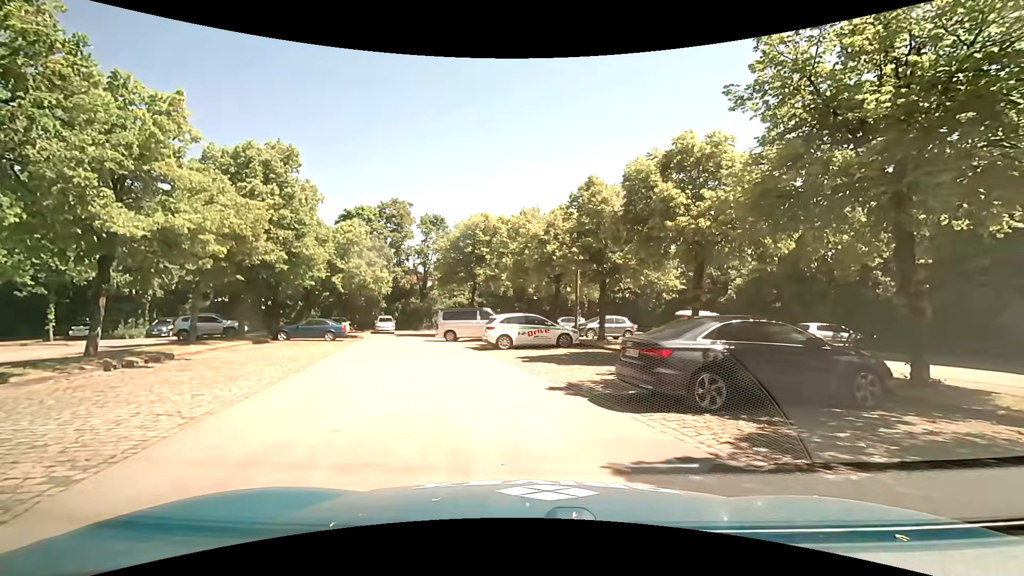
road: residential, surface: asphalt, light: Day
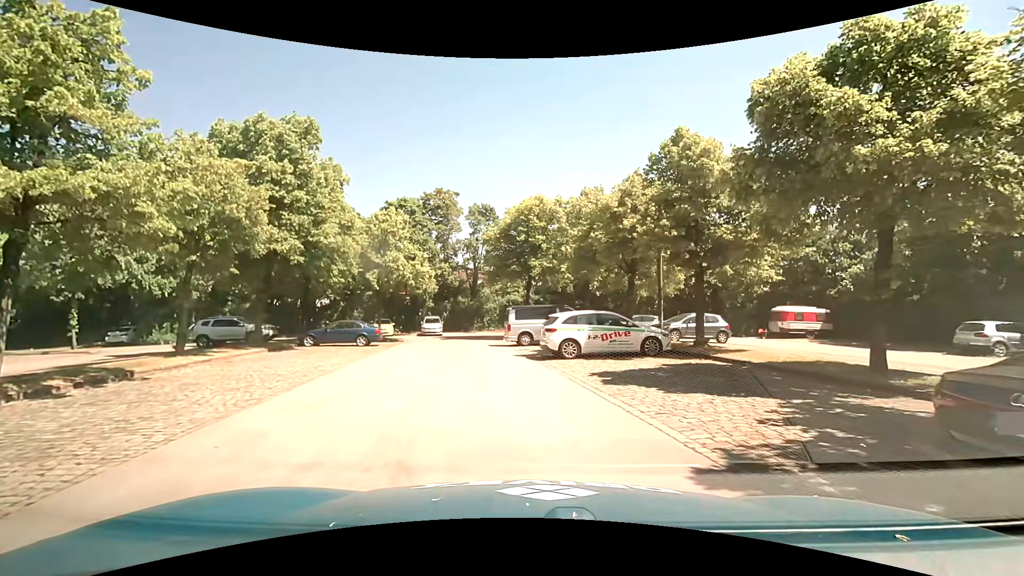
(-0.4, +5.4) m; -7°
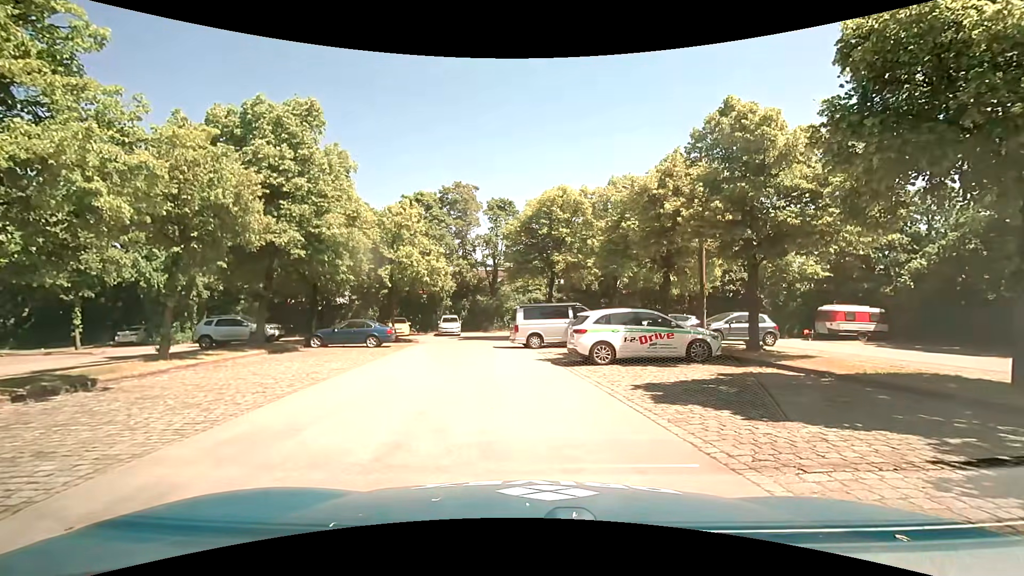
(-0.1, +2.1) m; -3°
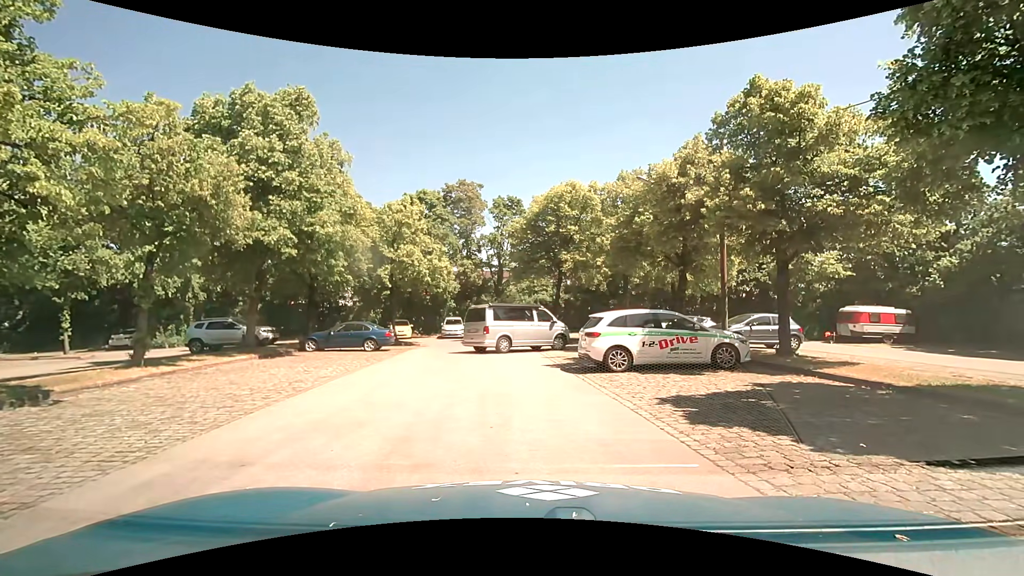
(0.0, +1.4) m; 0°
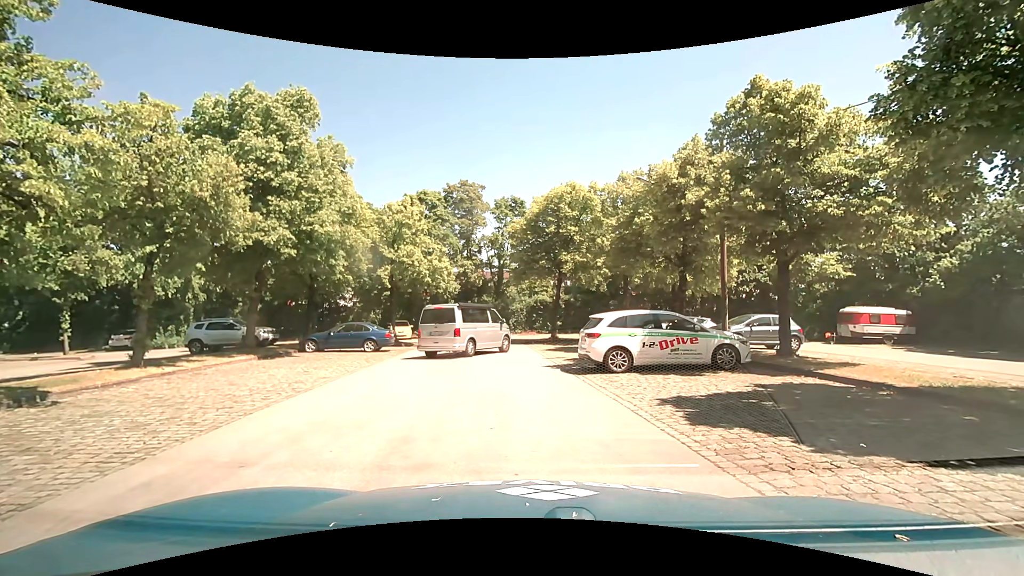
(0.0, +0.1) m; 0°
